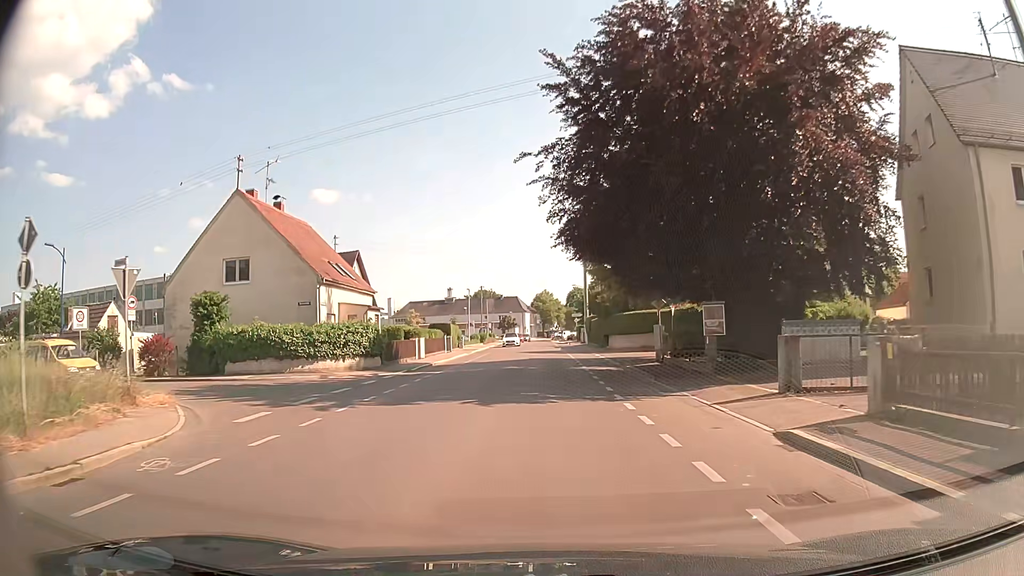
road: tertiary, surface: asphalt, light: Day
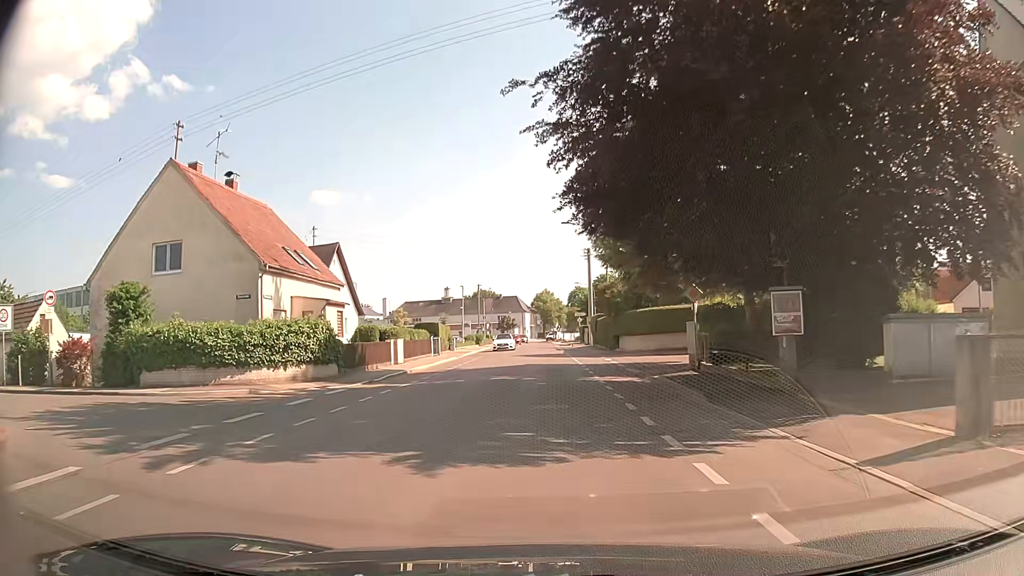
(0.0, +6.4) m; 0°
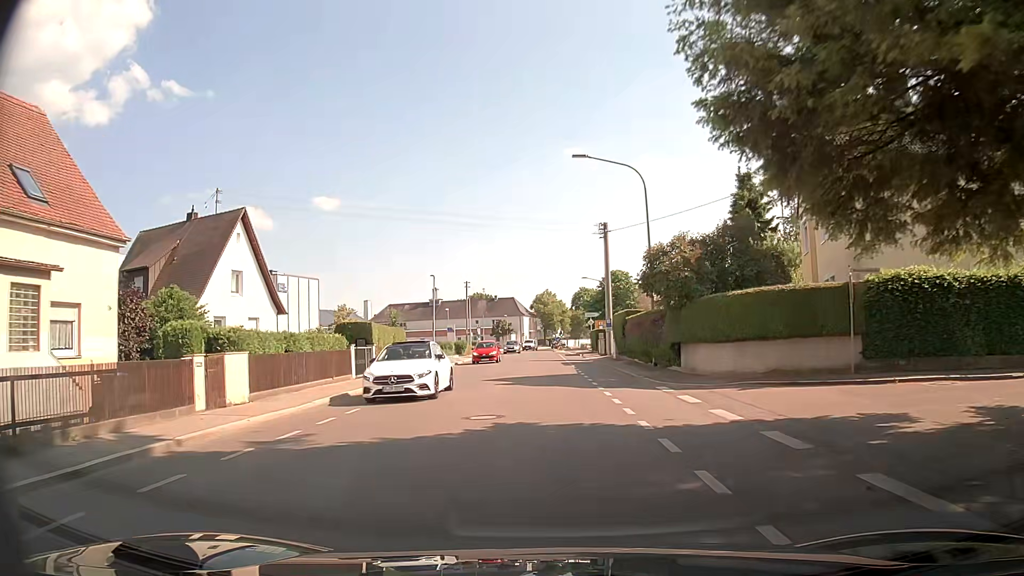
(-0.1, +18.7) m; 0°
(0, +10) (0, +20) (0, +30) (0, +40) (0, +50) (-1, +60) (-1, +70) (-1, +80) (-1, +90) (0, +100) m
